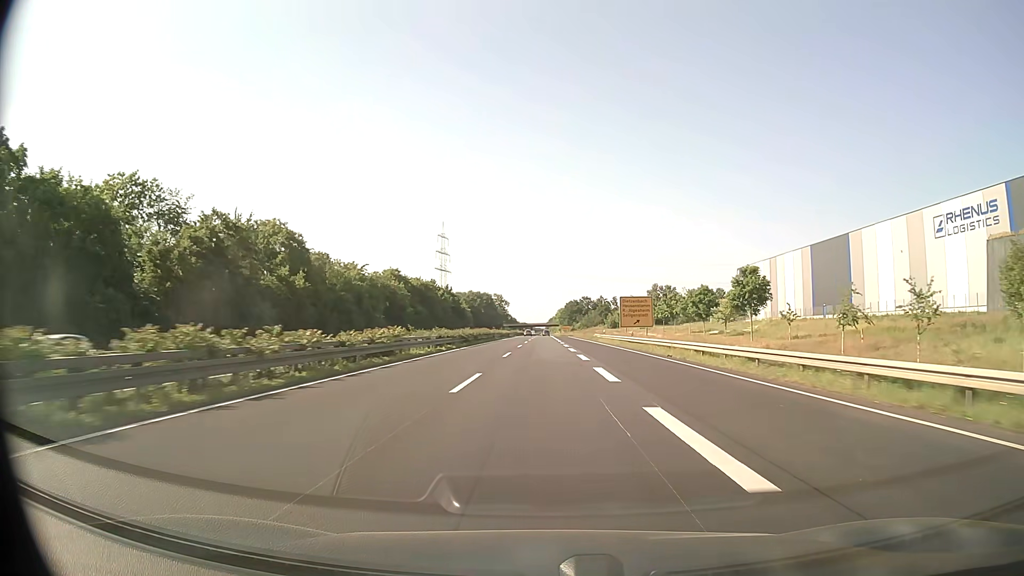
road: trunk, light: Day
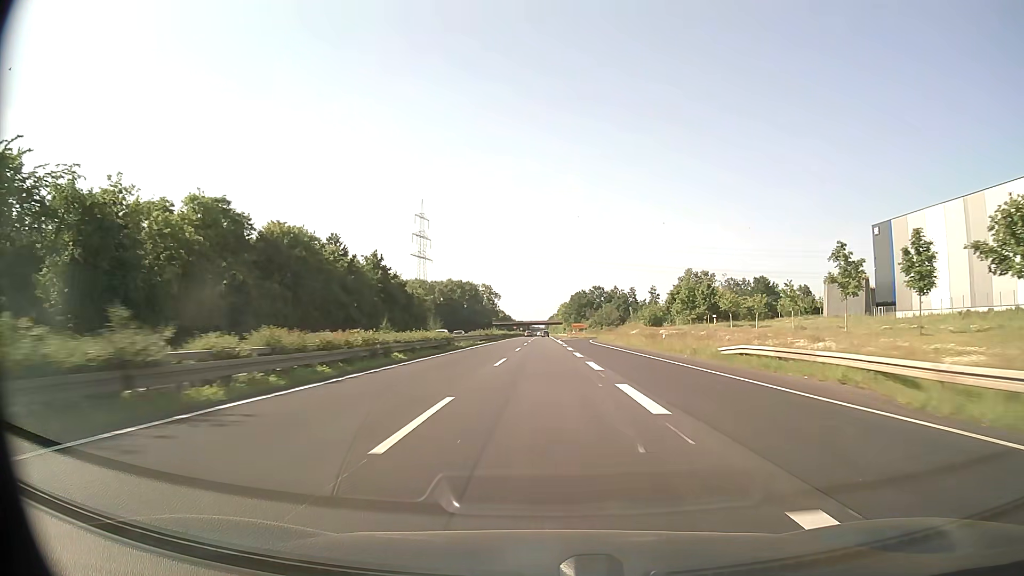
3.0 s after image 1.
(0.0, +78.9) m; 0°
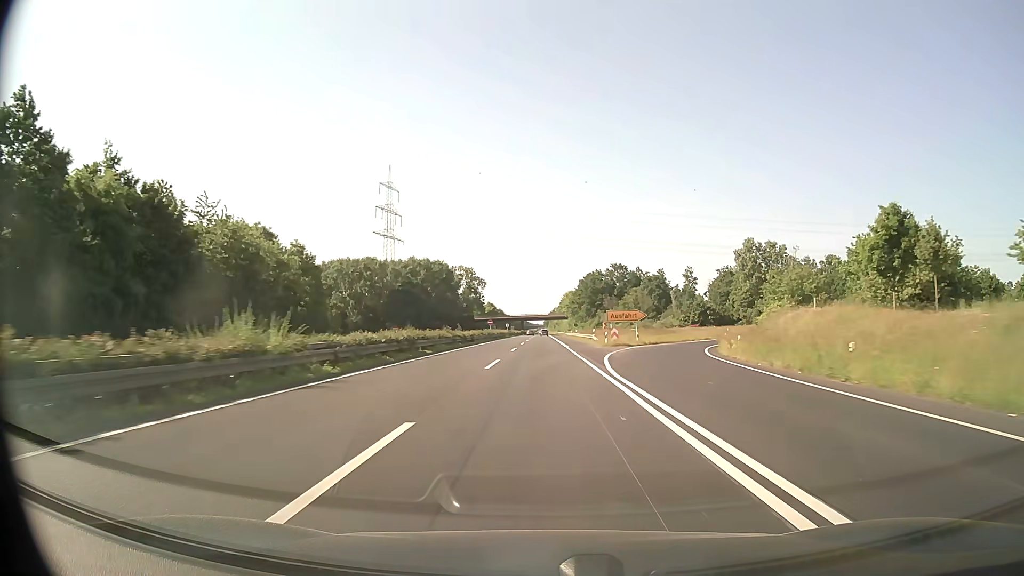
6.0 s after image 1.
(+0.1, +79.1) m; 0°
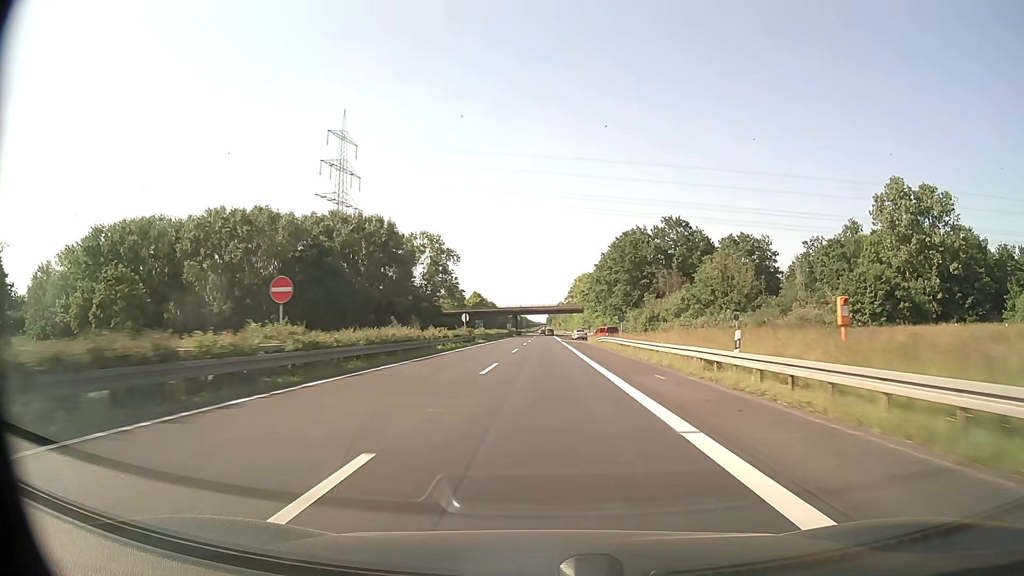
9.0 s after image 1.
(-0.1, +79.3) m; 0°
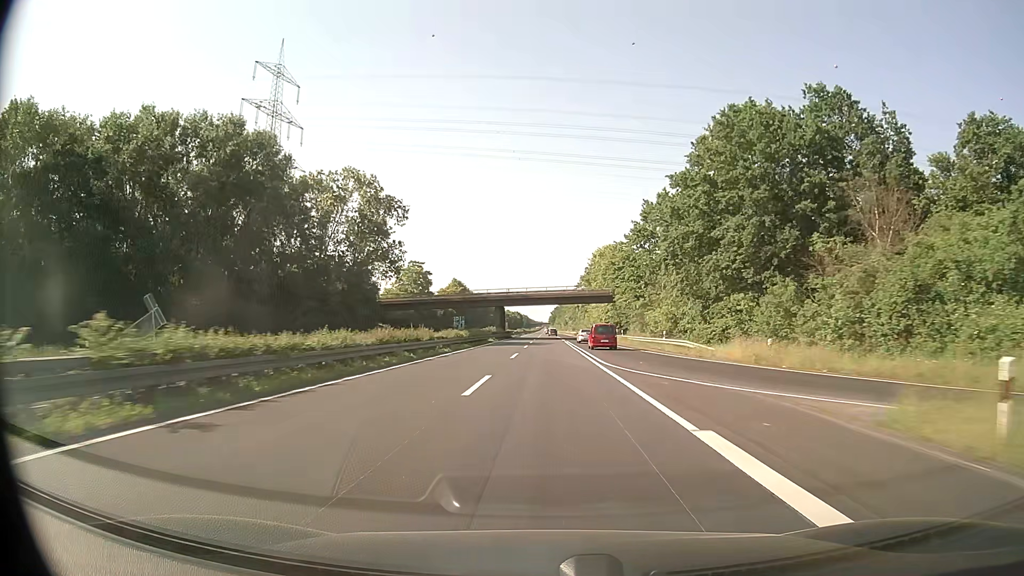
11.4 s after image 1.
(0.0, +63.4) m; 0°
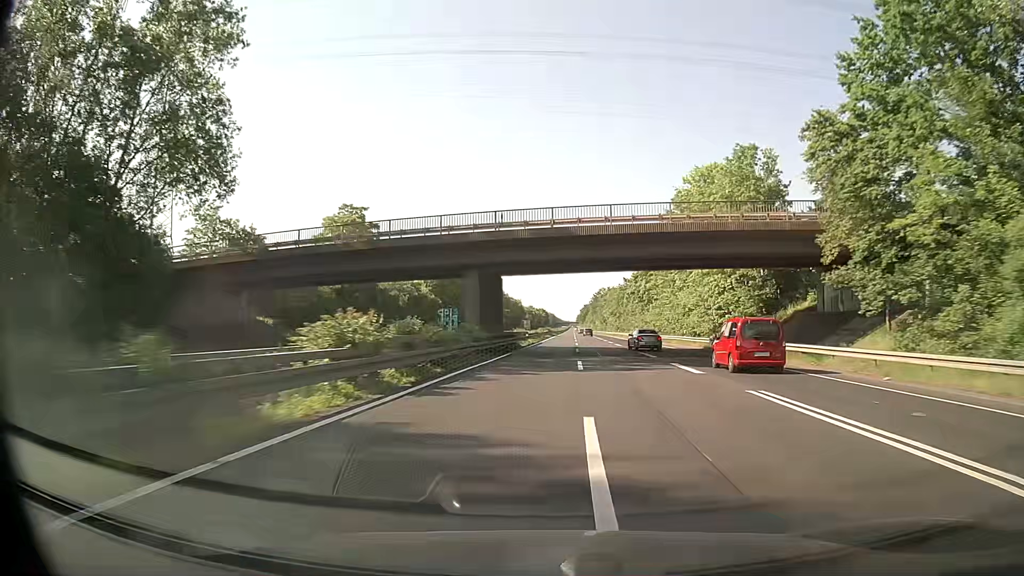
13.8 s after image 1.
(-1.5, +63.3) m; -2°
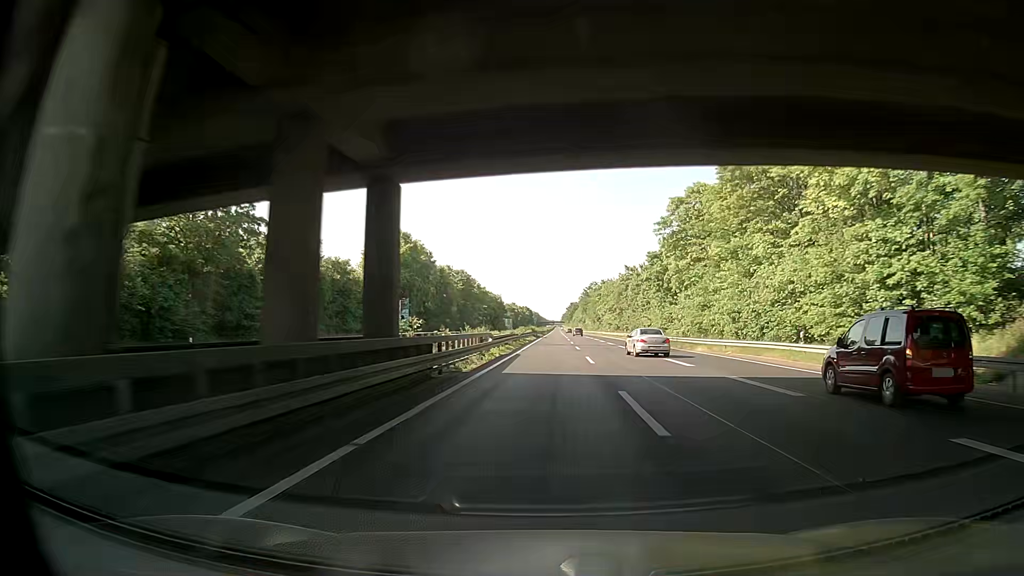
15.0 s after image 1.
(+0.3, +31.6) m; +1°
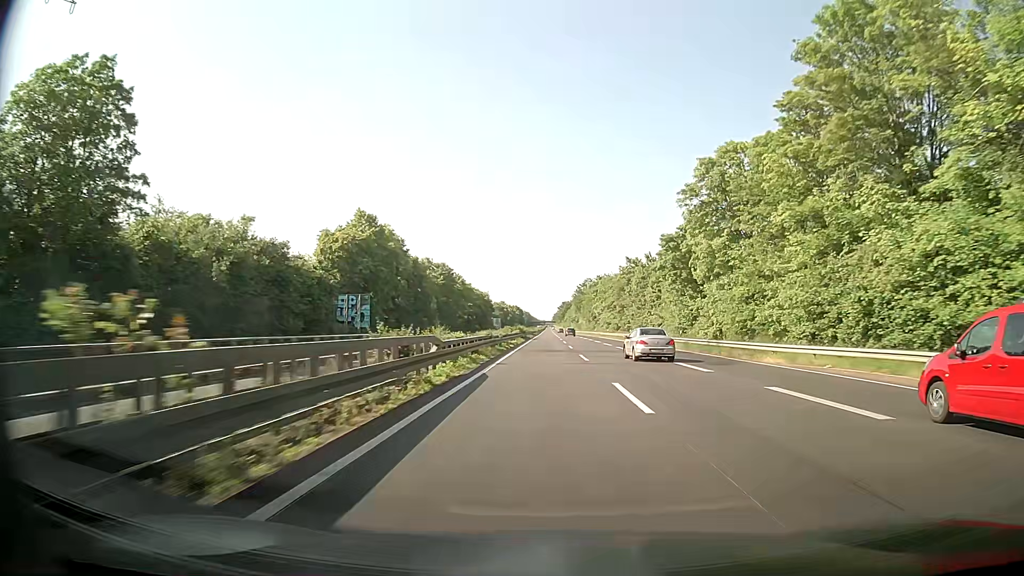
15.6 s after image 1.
(+0.1, +15.8) m; 0°
(0, +10) (+1, +20) (+1, +30) (+1, +40) (+2, +50) (+2, +60) (+2, +70) (+2, +80) (+3, +90) (+3, +100) m
